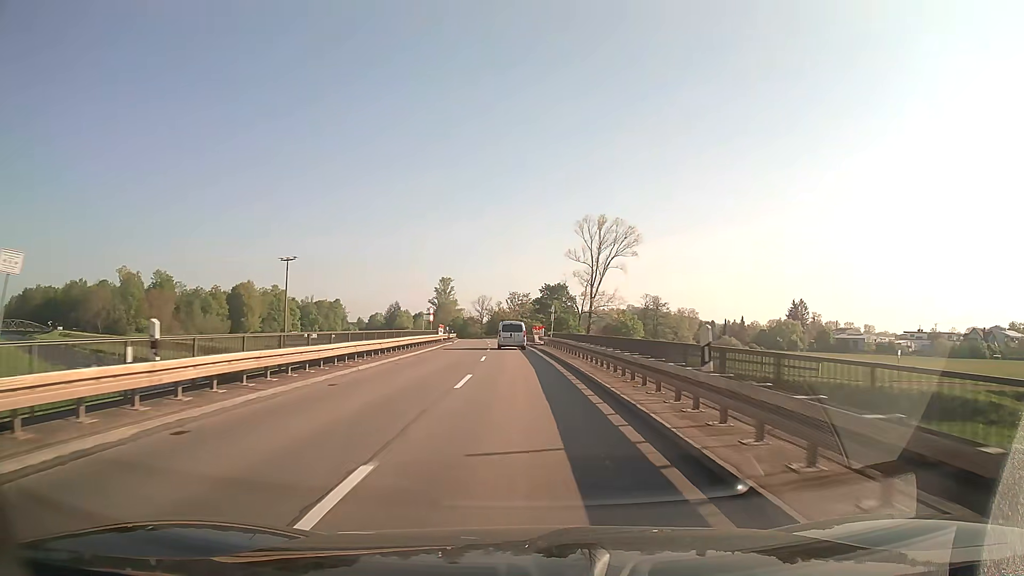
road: secondary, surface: asphalt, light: Day
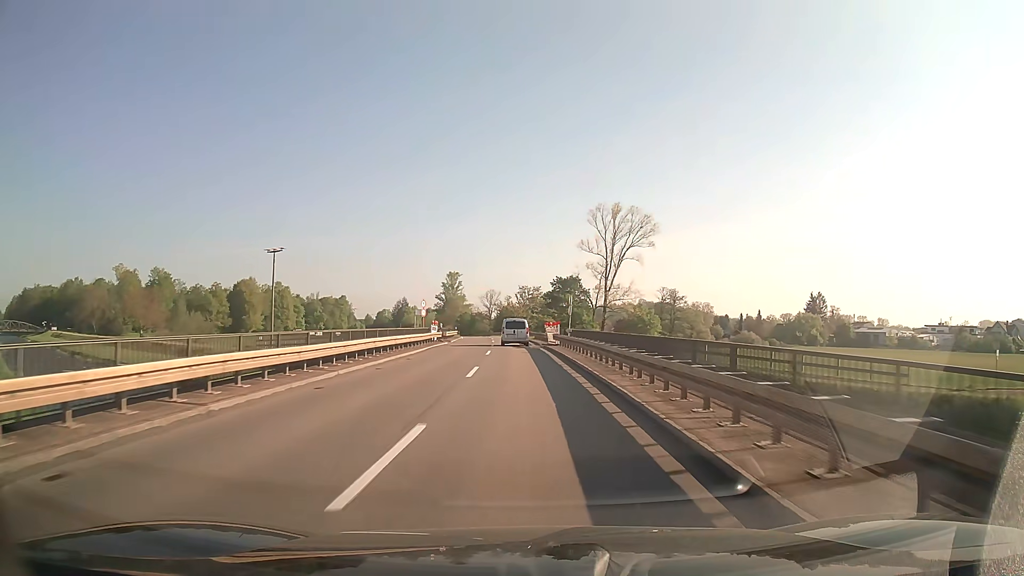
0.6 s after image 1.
(-0.1, +9.8) m; -1°
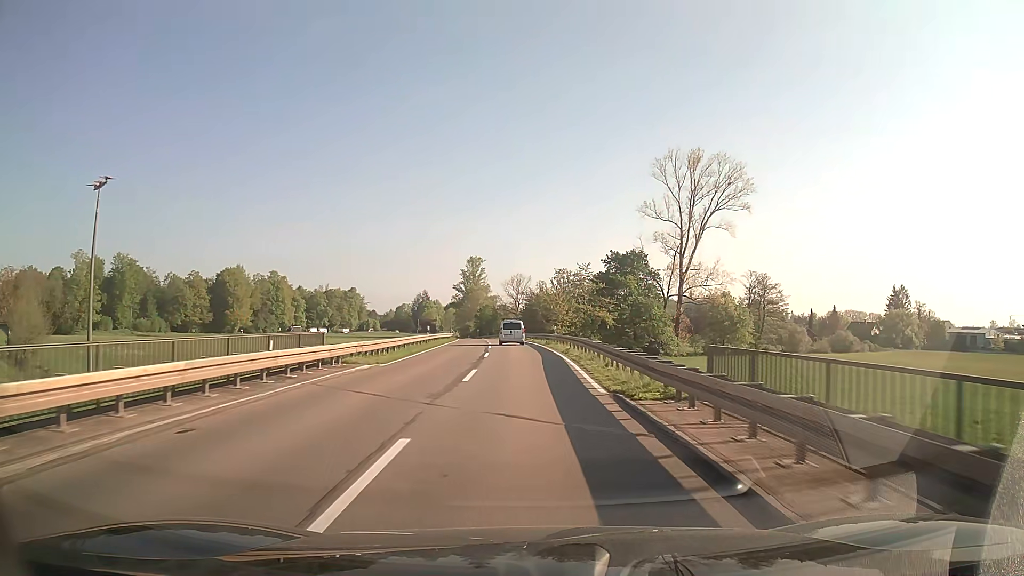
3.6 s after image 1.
(-1.3, +49.6) m; -3°
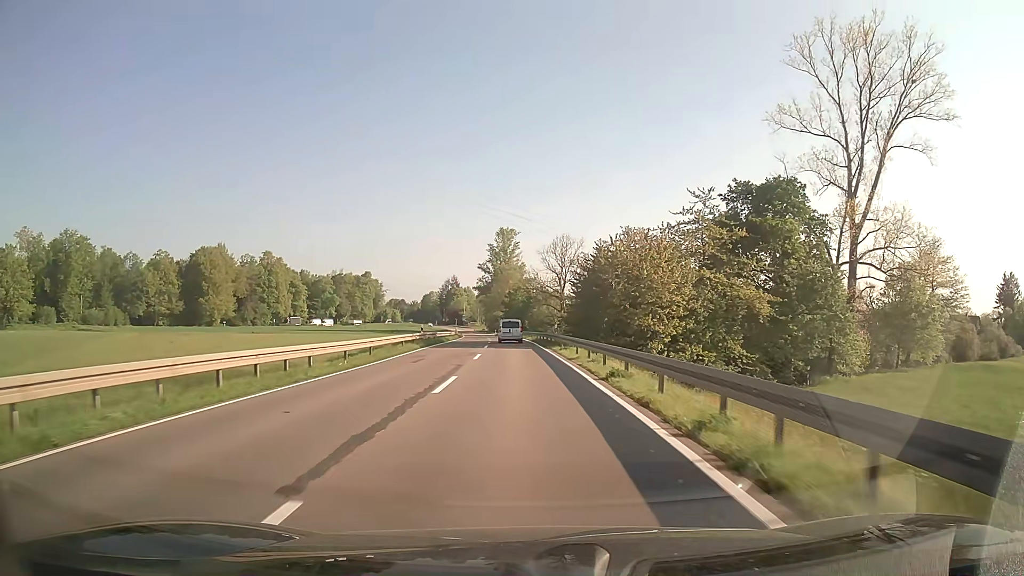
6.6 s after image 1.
(-1.3, +51.2) m; -4°
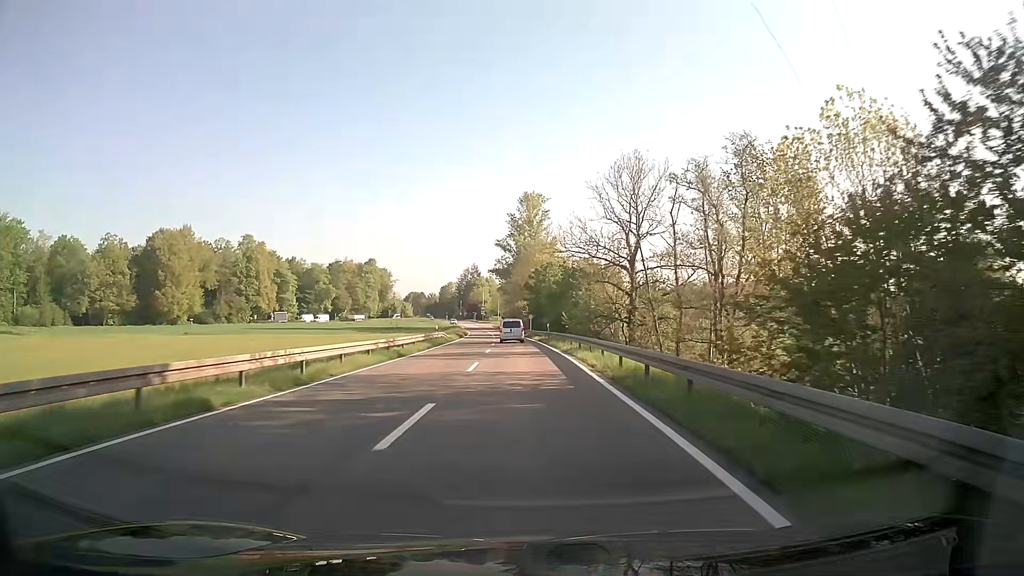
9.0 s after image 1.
(-1.0, +42.0) m; -2°
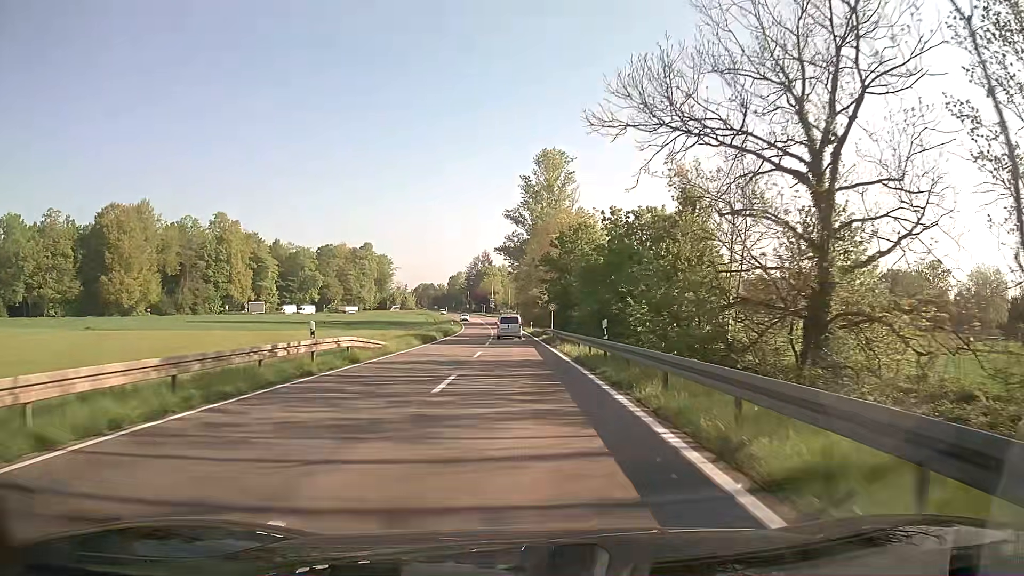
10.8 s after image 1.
(-0.3, +30.8) m; -1°
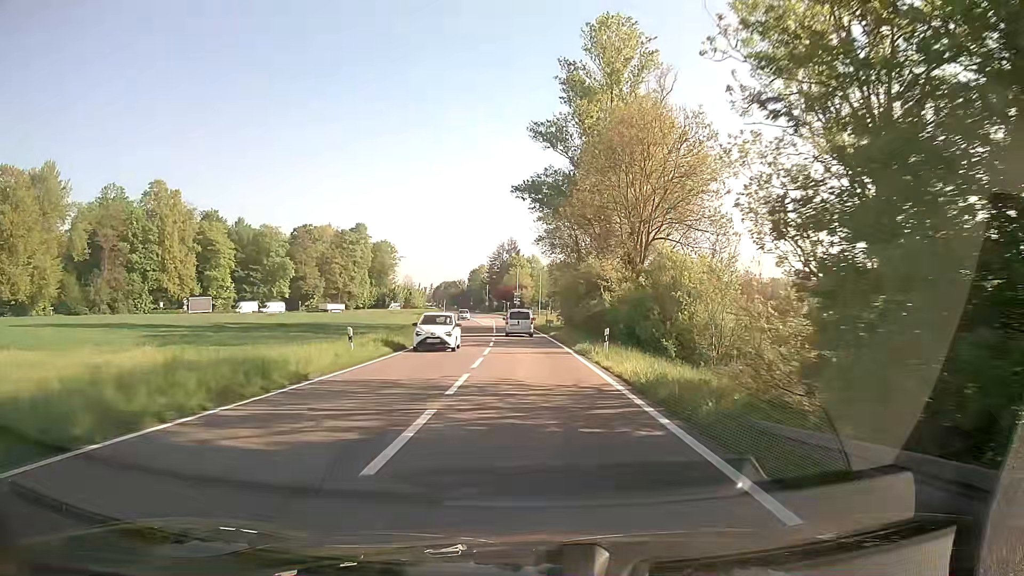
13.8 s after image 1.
(-1.3, +48.5) m; -3°
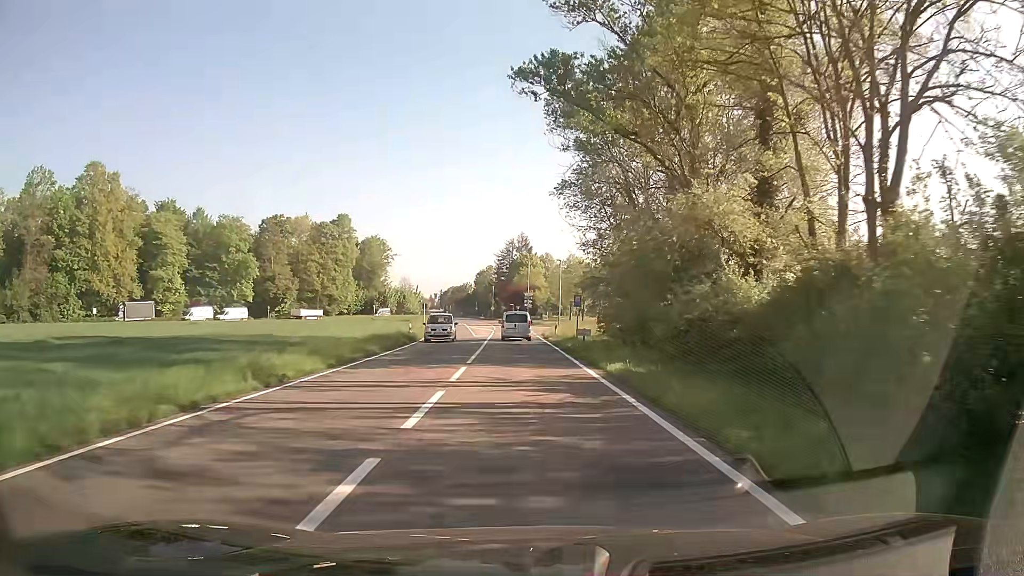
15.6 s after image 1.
(-0.3, +27.4) m; -1°
(0, +10) (0, +20) (0, +30) (-1, +40) (-1, +50) (-1, +60) (0, +70) (+1, +80) (+4, +89) (+11, +97) m
